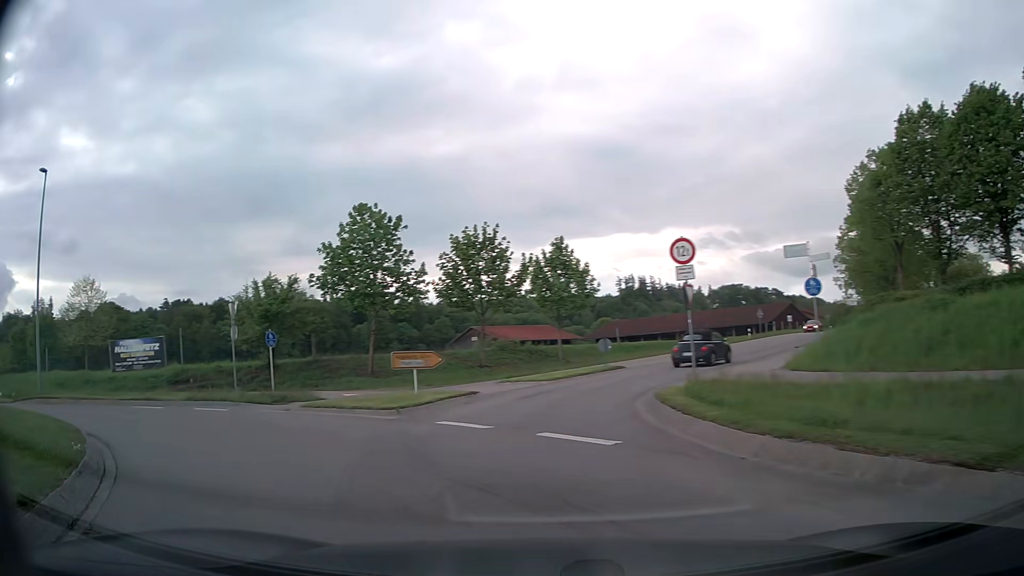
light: Day
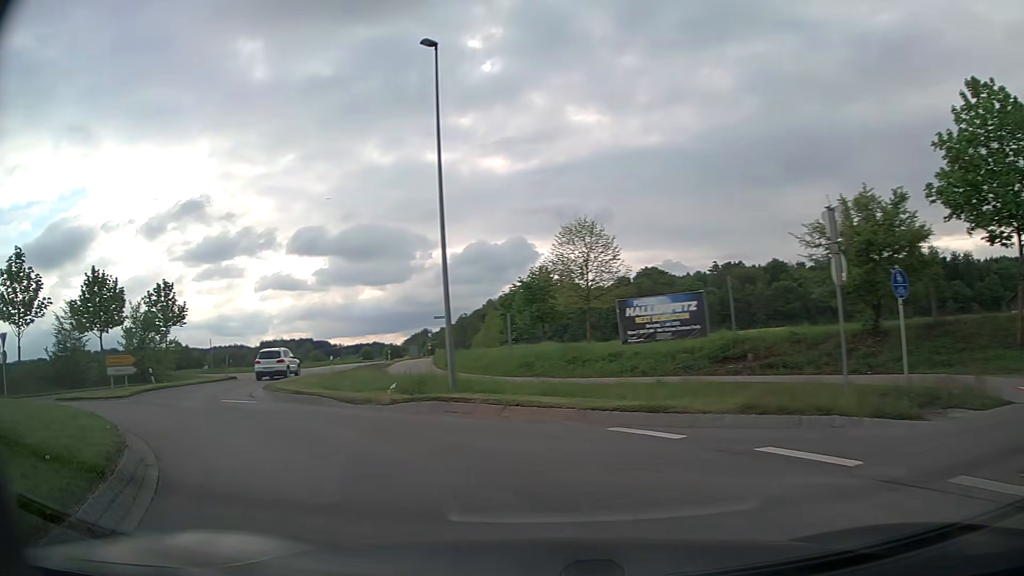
(-5.2, +11.1) m; -48°
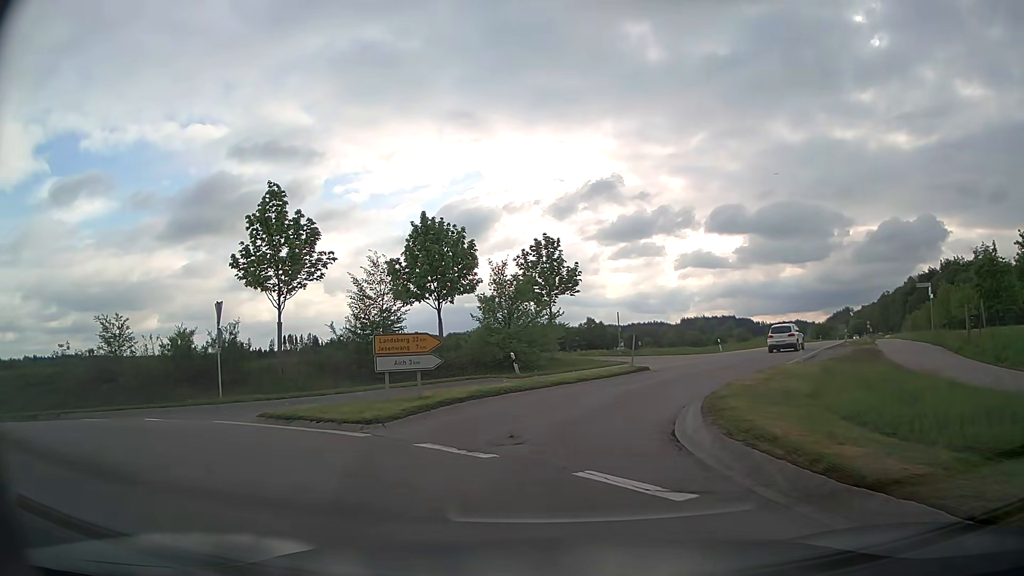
(-5.0, +12.6) m; -39°
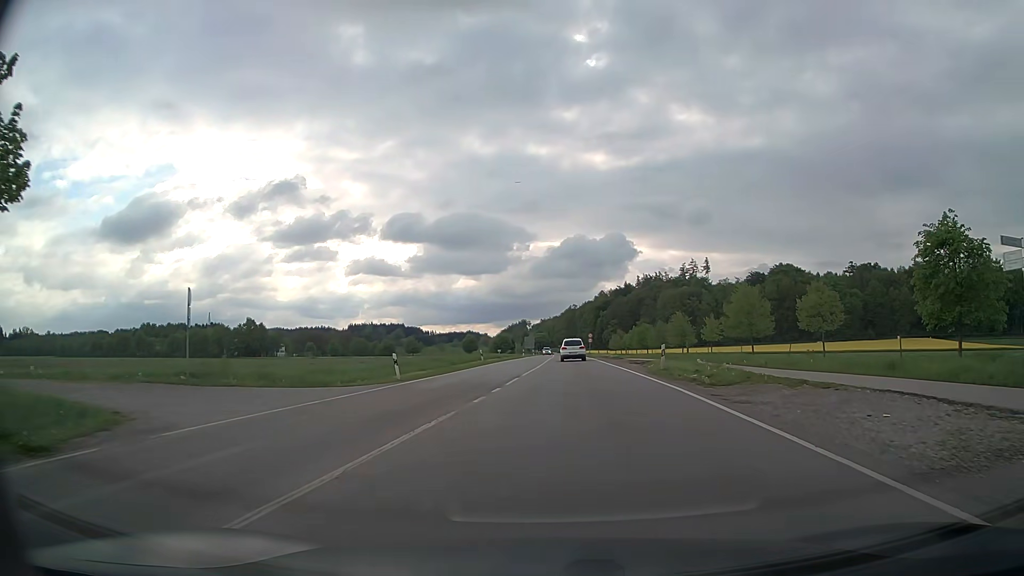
(+5.3, +26.6) m; +27°
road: secondary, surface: asphalt
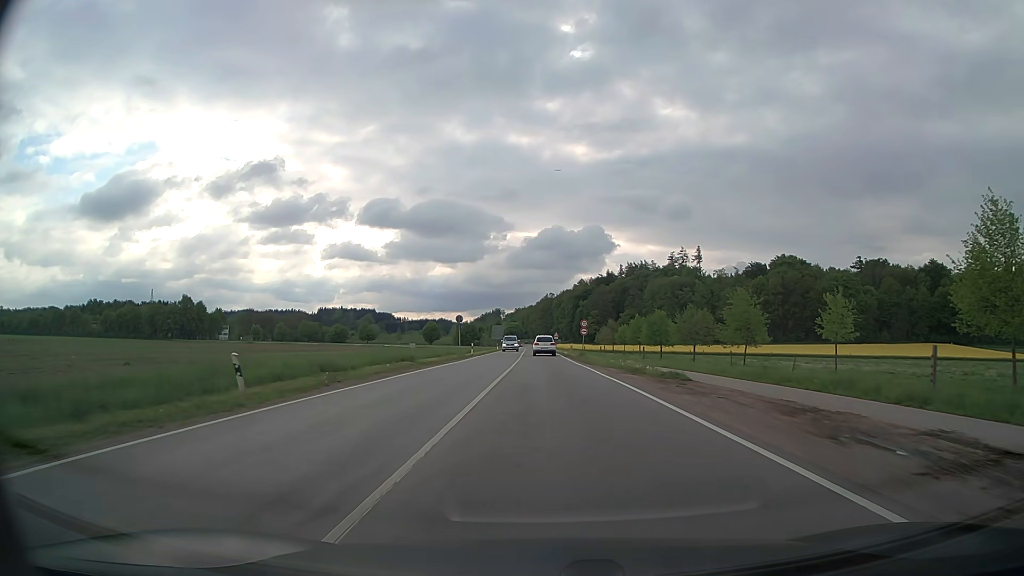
(+1.4, +36.9) m; +3°
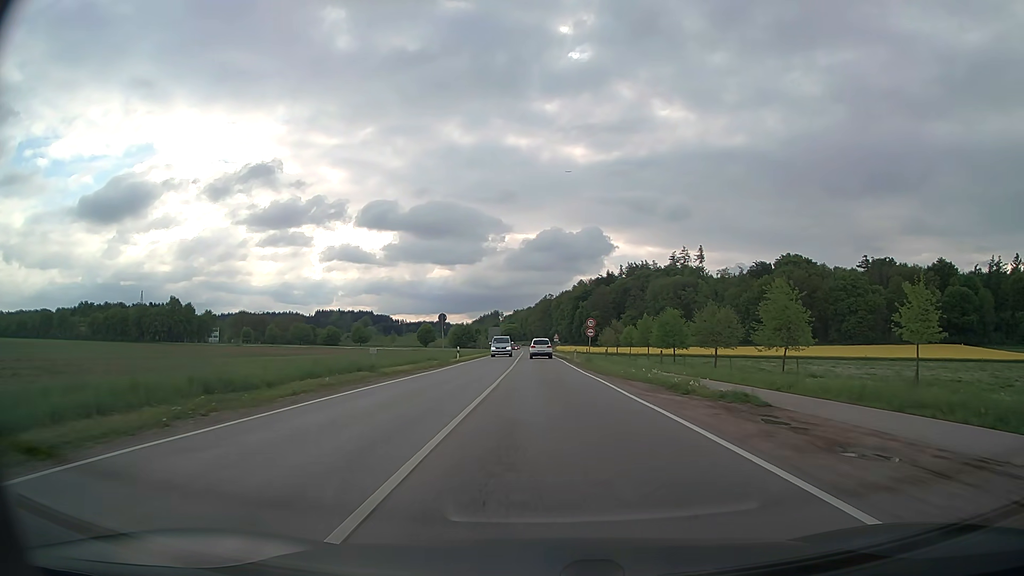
(0.0, +8.7) m; 0°
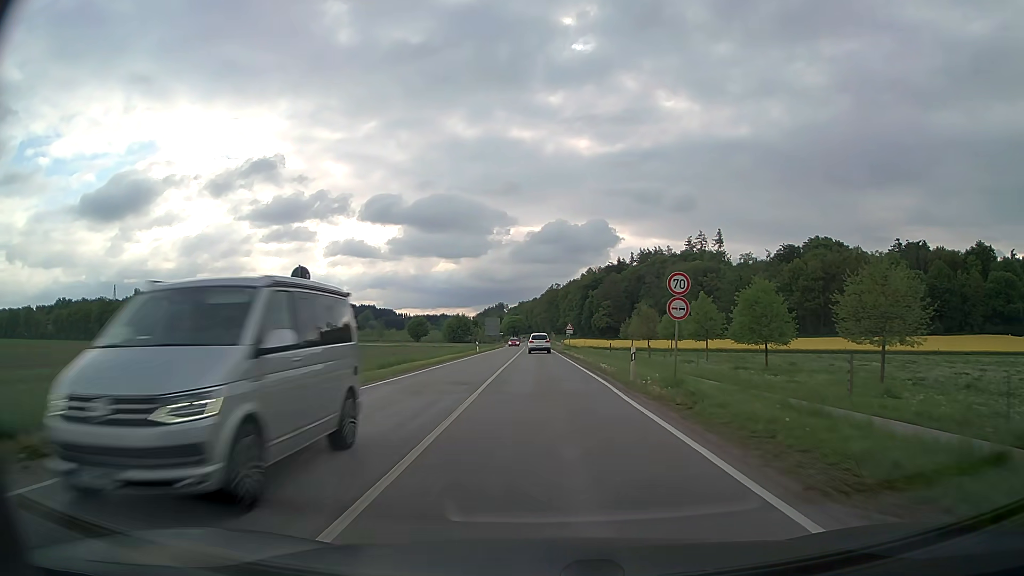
(0.0, +28.5) m; 0°
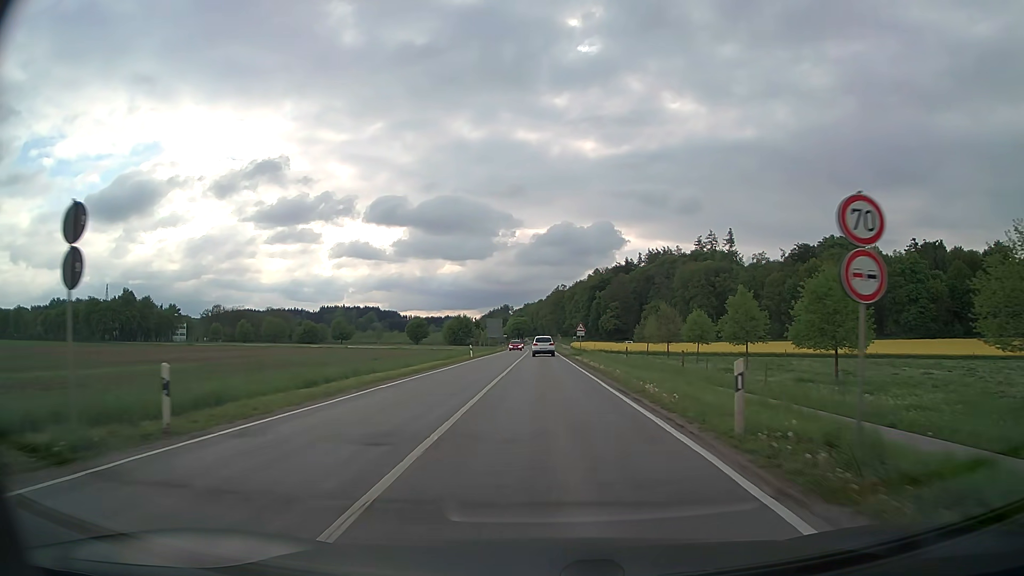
(0.0, +10.3) m; 0°
(0, +10) (0, +20) (0, +30) (0, +40) (0, +50) (0, +60) (-1, +70) (-1, +80) (-1, +90) (-1, +100) m
